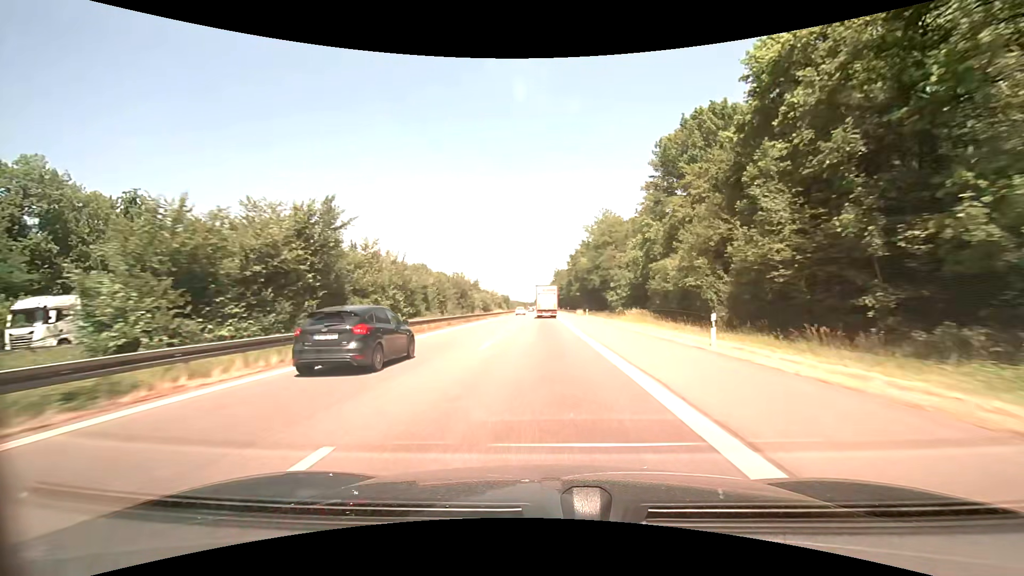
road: motorway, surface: asphalt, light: Day
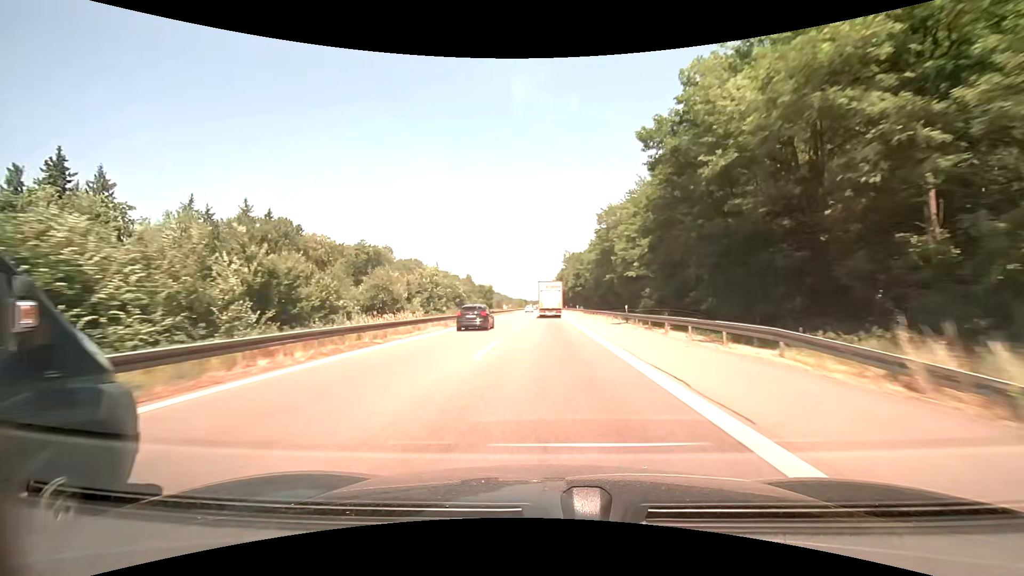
(-0.5, +75.0) m; -1°
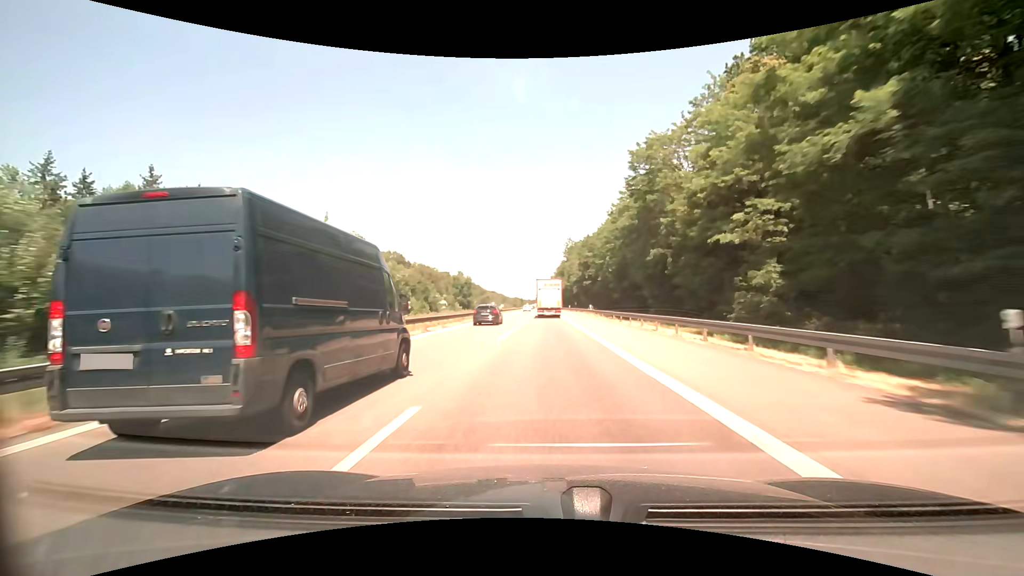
(0.0, +30.2) m; 0°
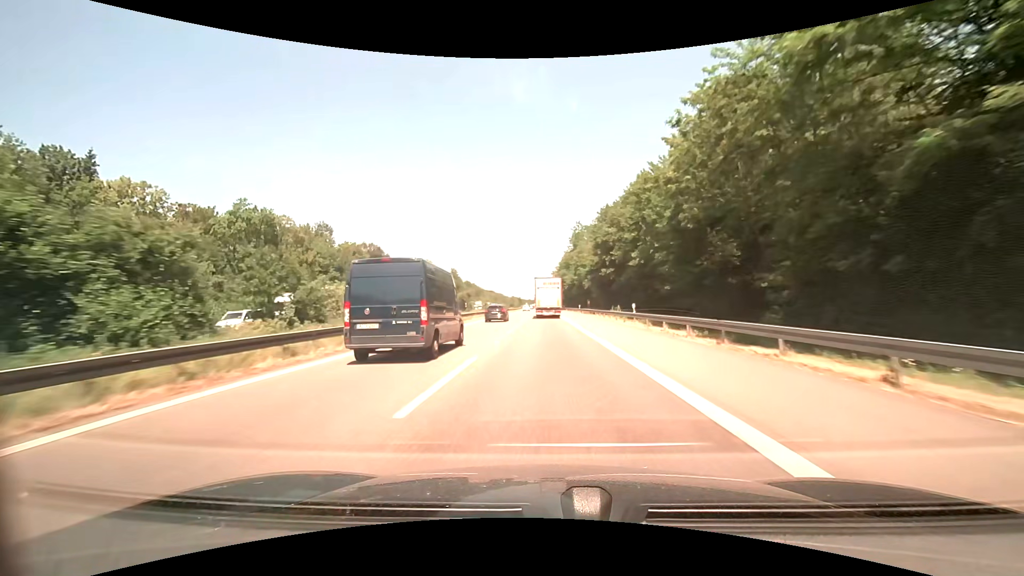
(+0.1, +30.0) m; 0°
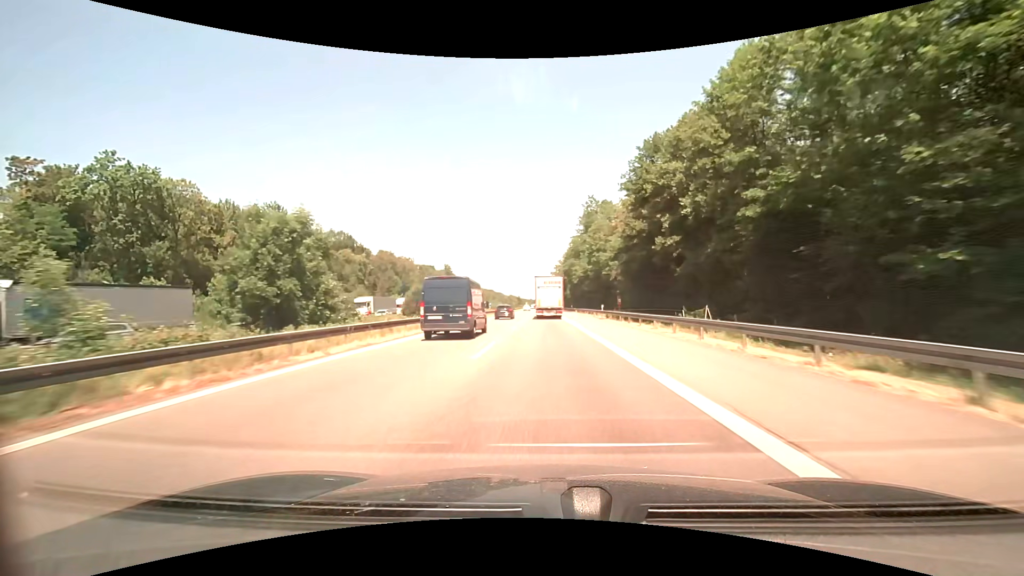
(-0.1, +29.5) m; 0°
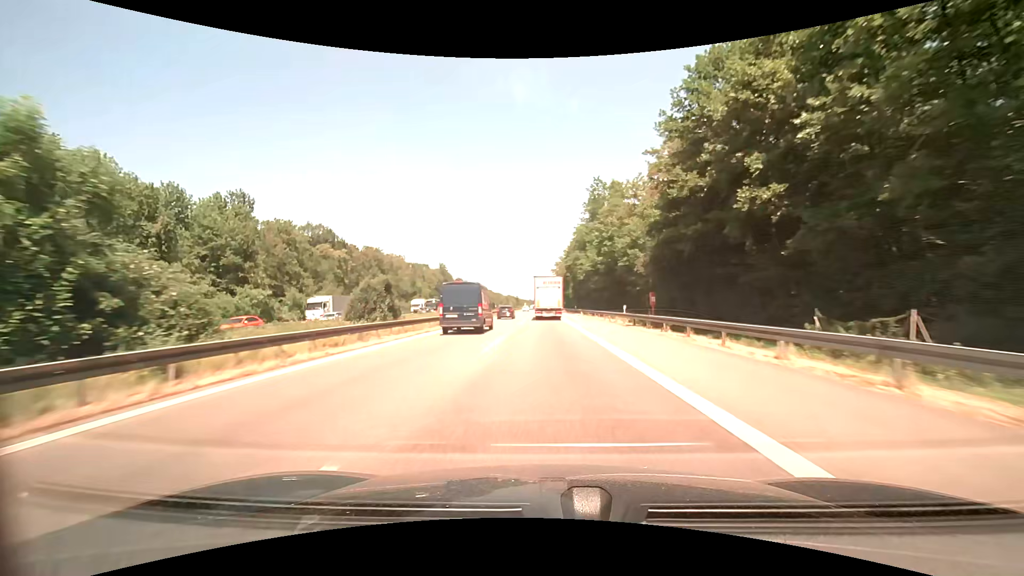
(0.0, +14.4) m; 0°
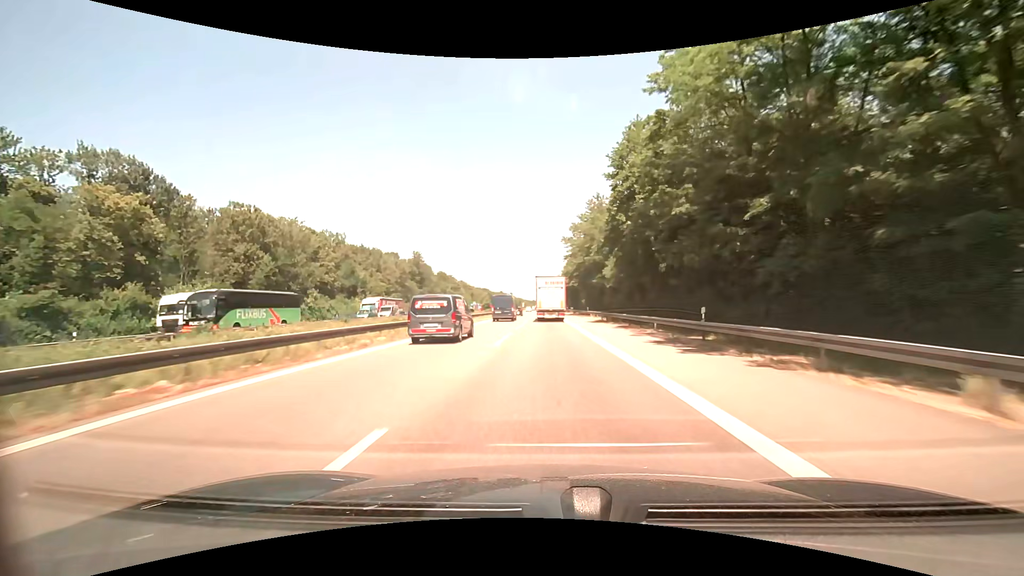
(-0.3, +69.8) m; 0°
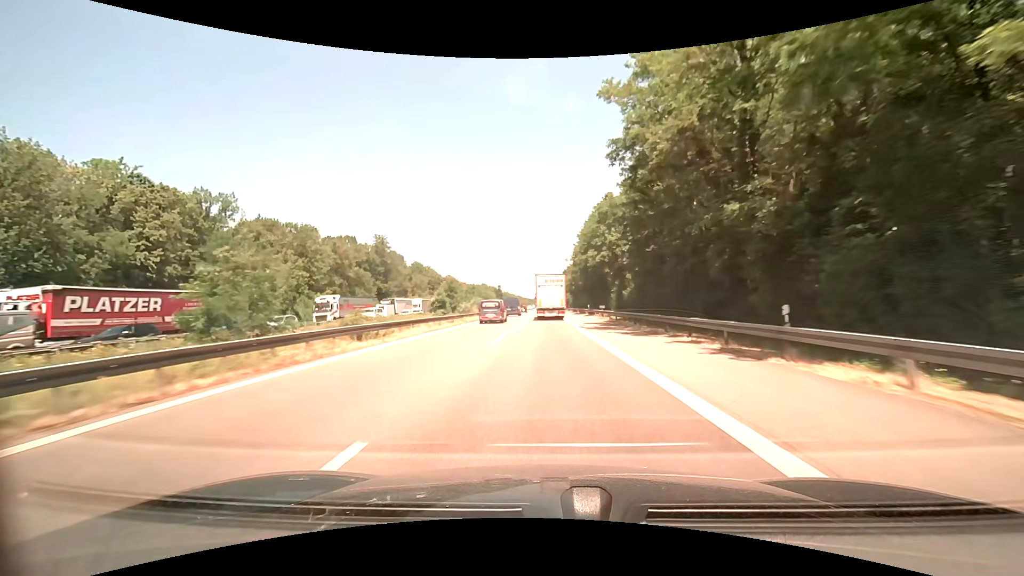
(-0.1, +54.7) m; 0°
(0, +10) (0, +20) (0, +30) (0, +40) (0, +50) (0, +60) (0, +70) (0, +80) (0, +90) (0, +100) m
